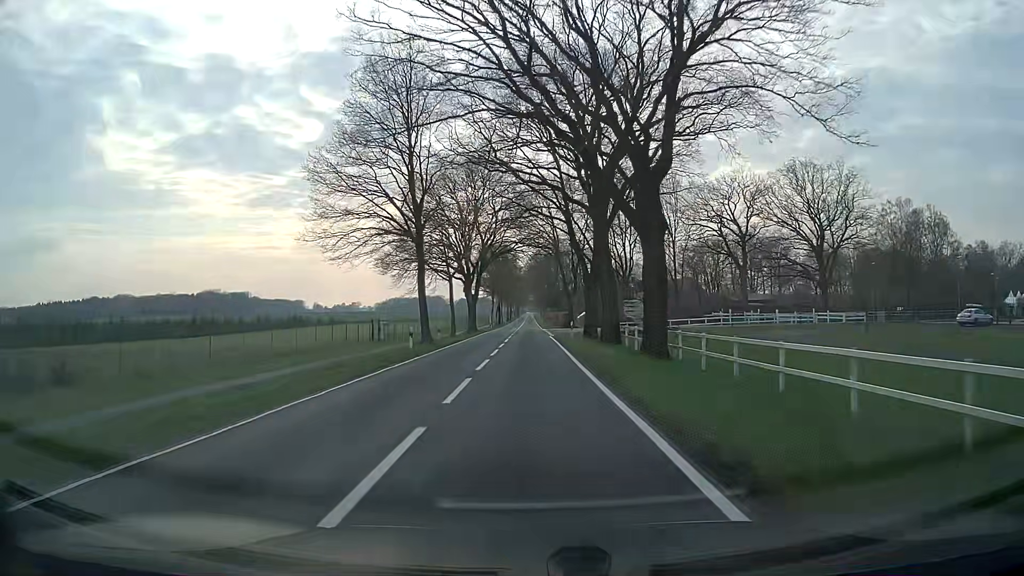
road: tertiary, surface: asphalt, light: Day
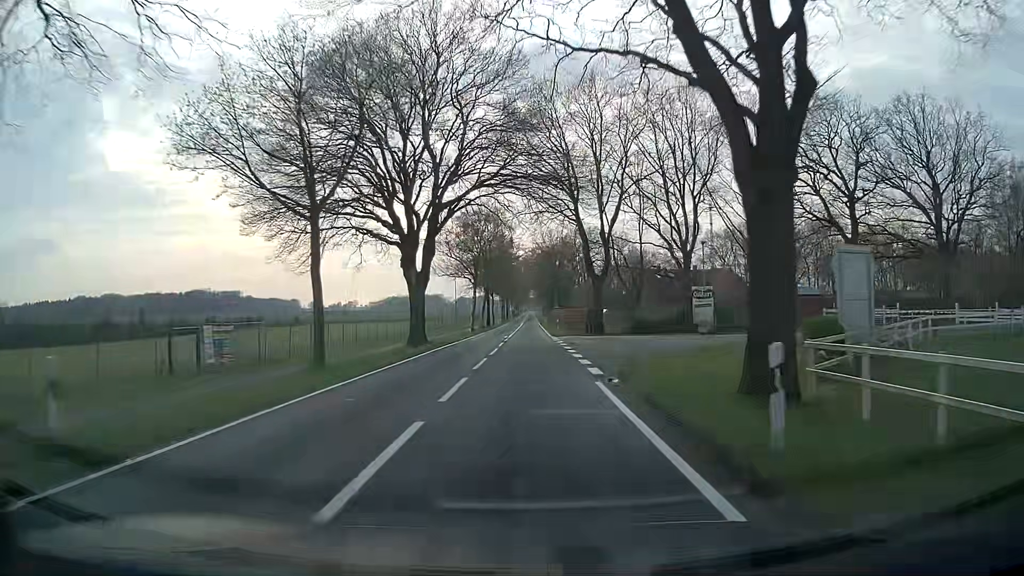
(0.0, +32.6) m; +1°
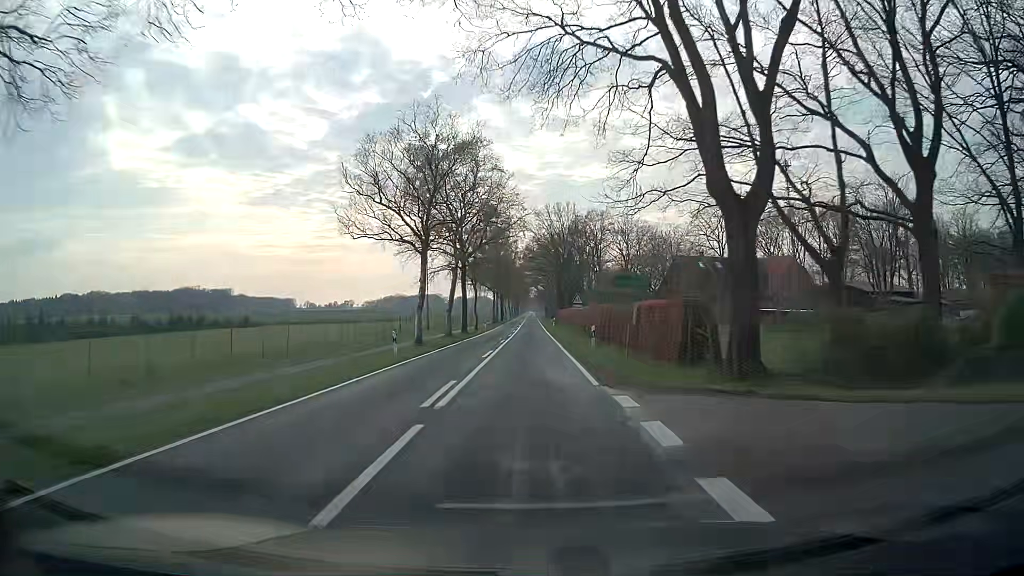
(-0.5, +32.4) m; -1°
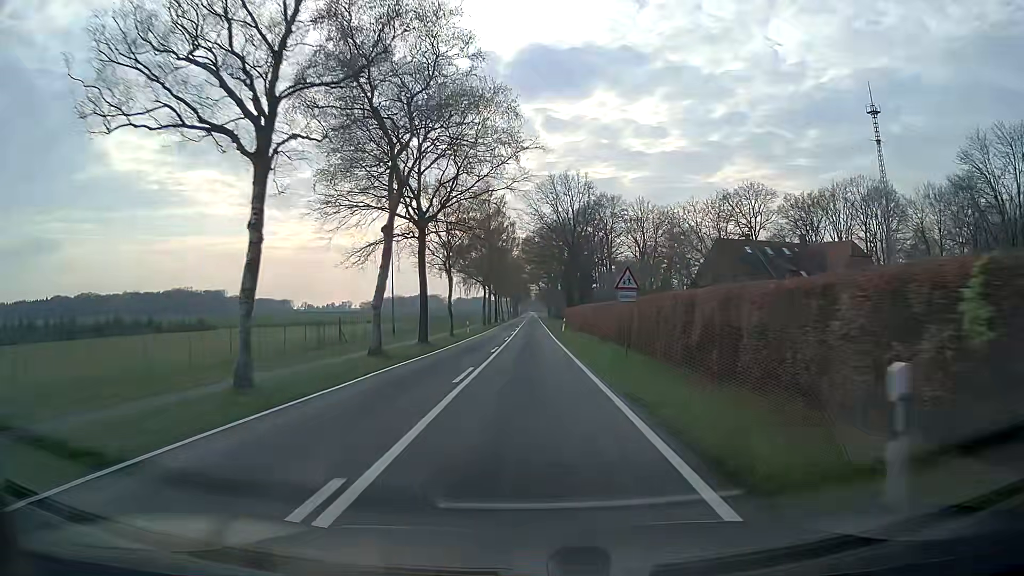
(+0.1, +21.6) m; +1°
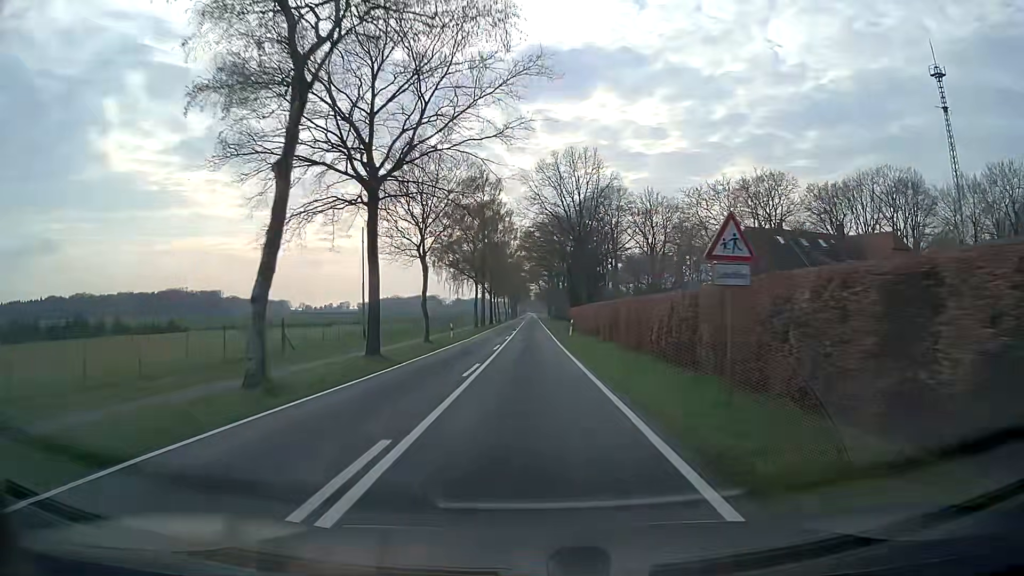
(-0.1, +10.8) m; -1°
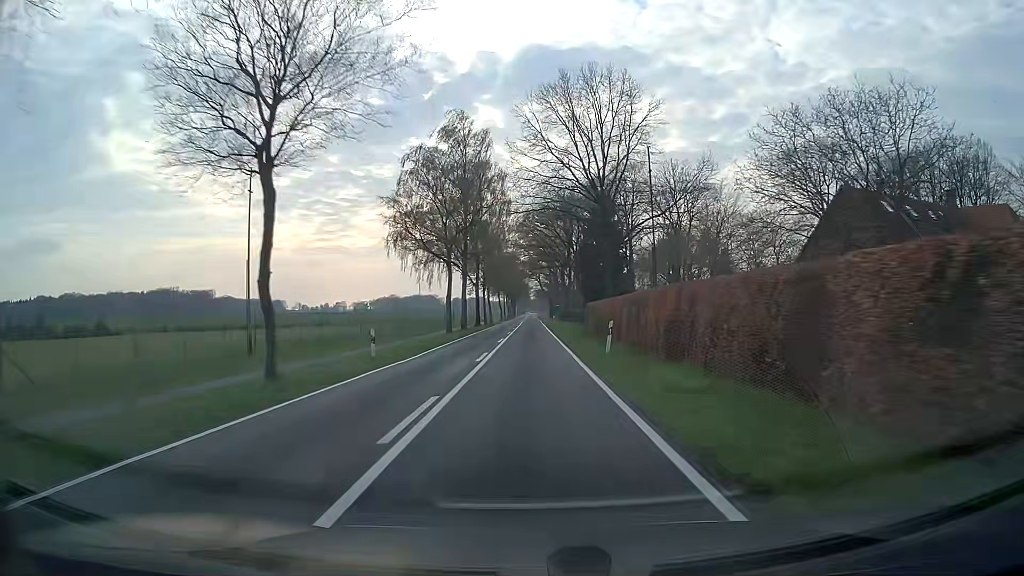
(+0.1, +21.6) m; 0°
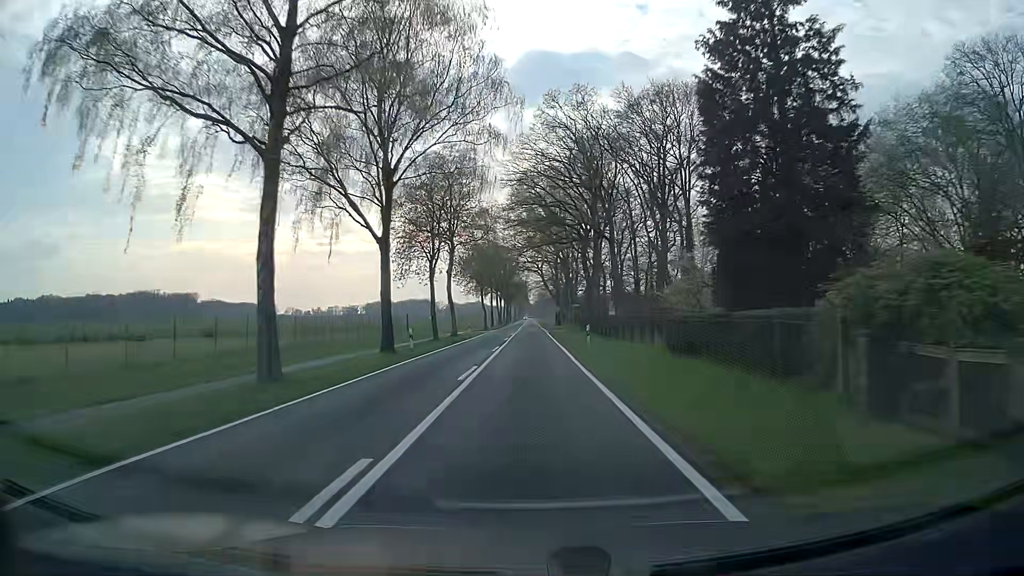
(-0.1, +43.1) m; 0°
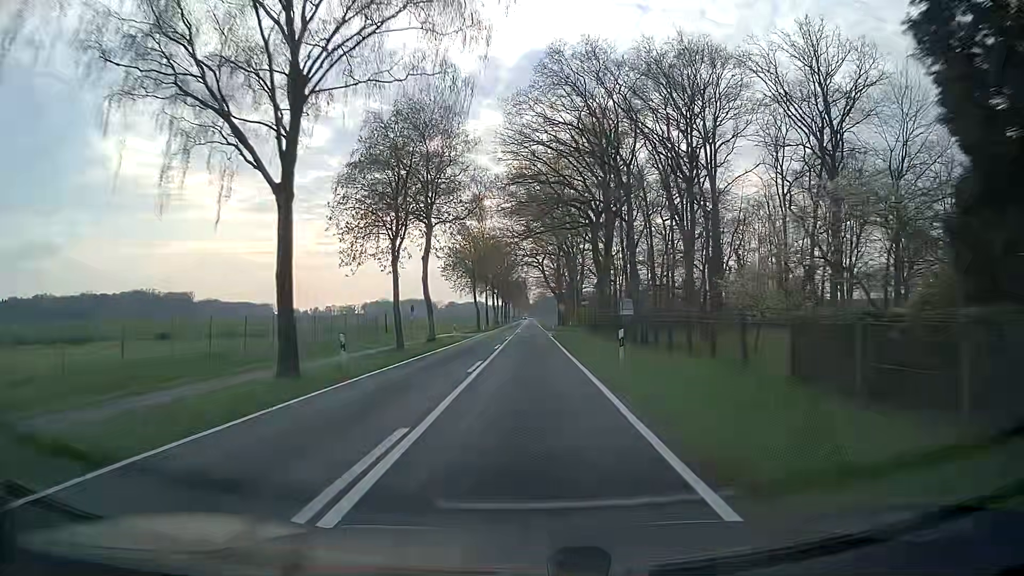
(0.0, +10.7) m; -1°
(0, +10) (0, +20) (0, +30) (0, +40) (0, +50) (0, +60) (0, +70) (+1, +80) (+1, +90) (+1, +100) m
